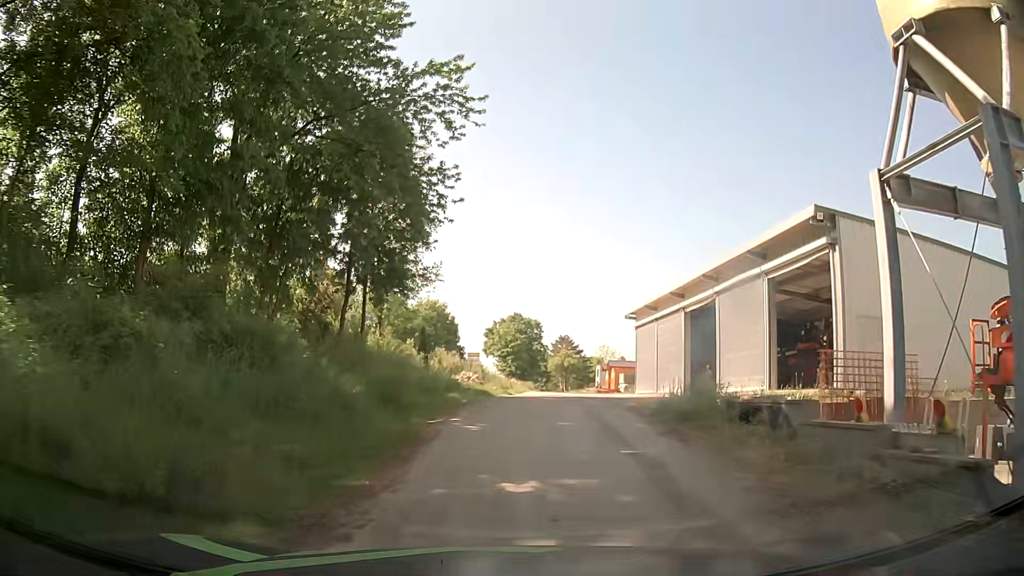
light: Day
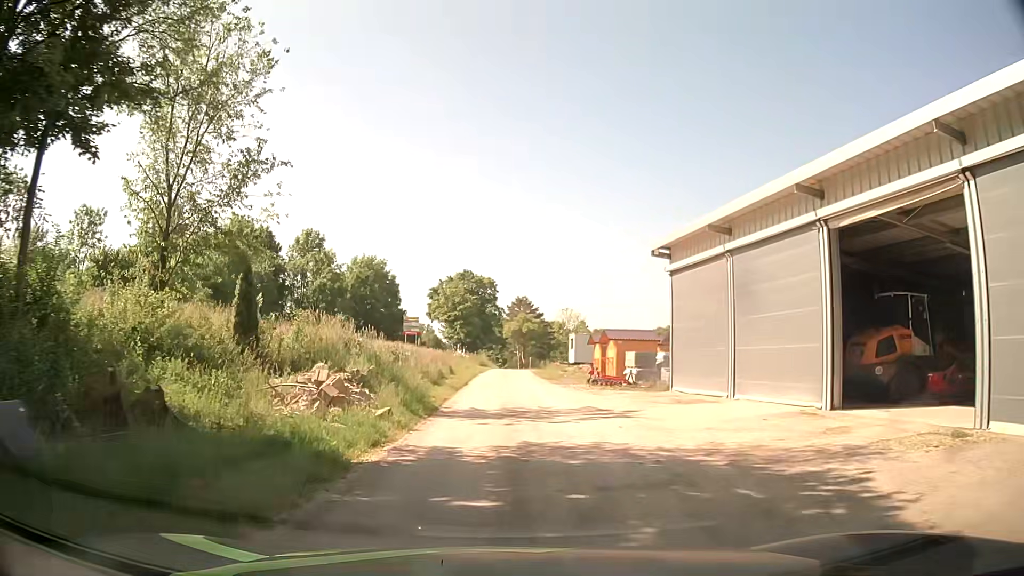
(+1.0, +19.6) m; +6°
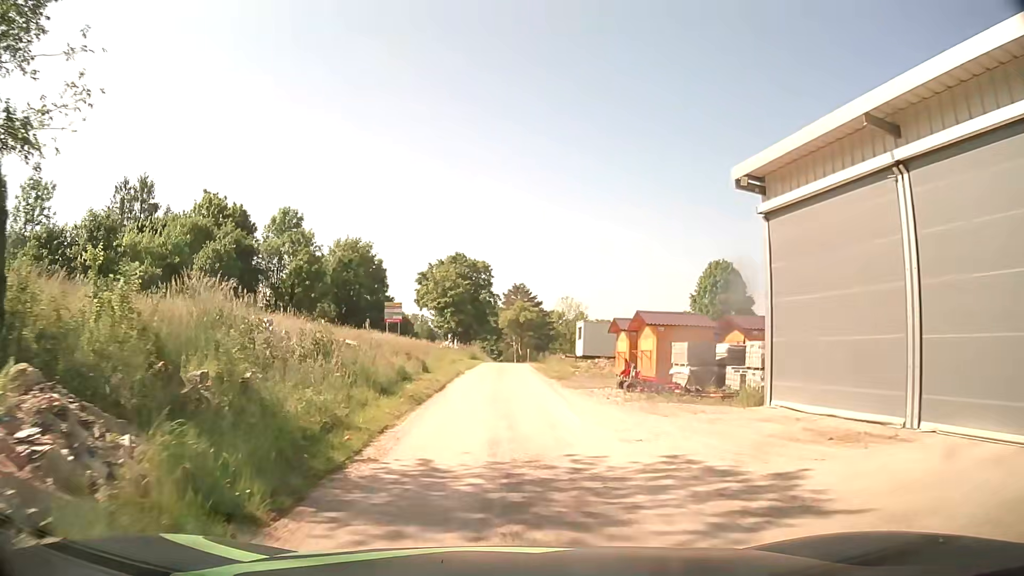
(-0.2, +9.5) m; -1°
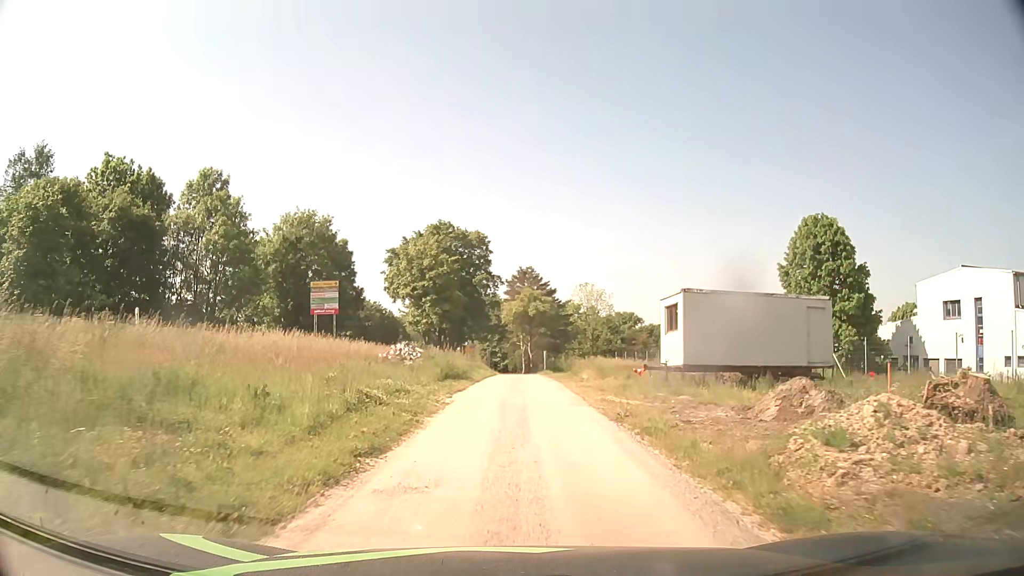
(-0.2, +26.7) m; 0°
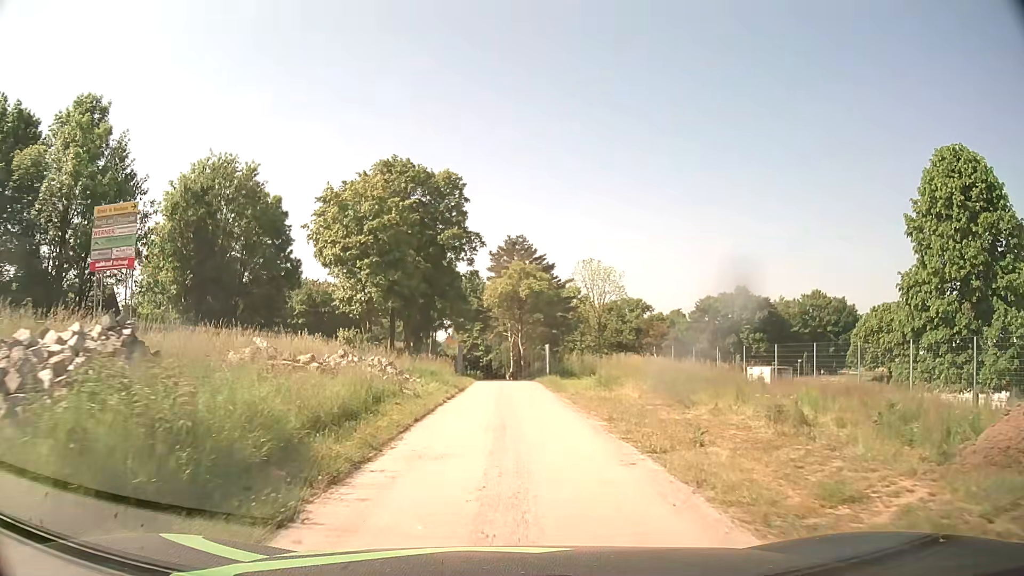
(+0.2, +21.7) m; 0°
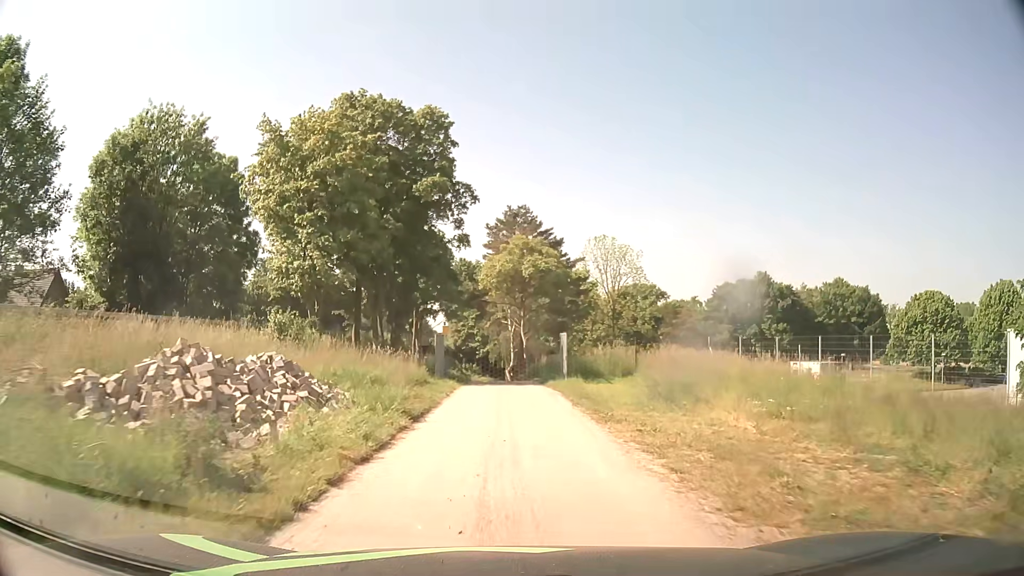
(+0.1, +11.5) m; +1°
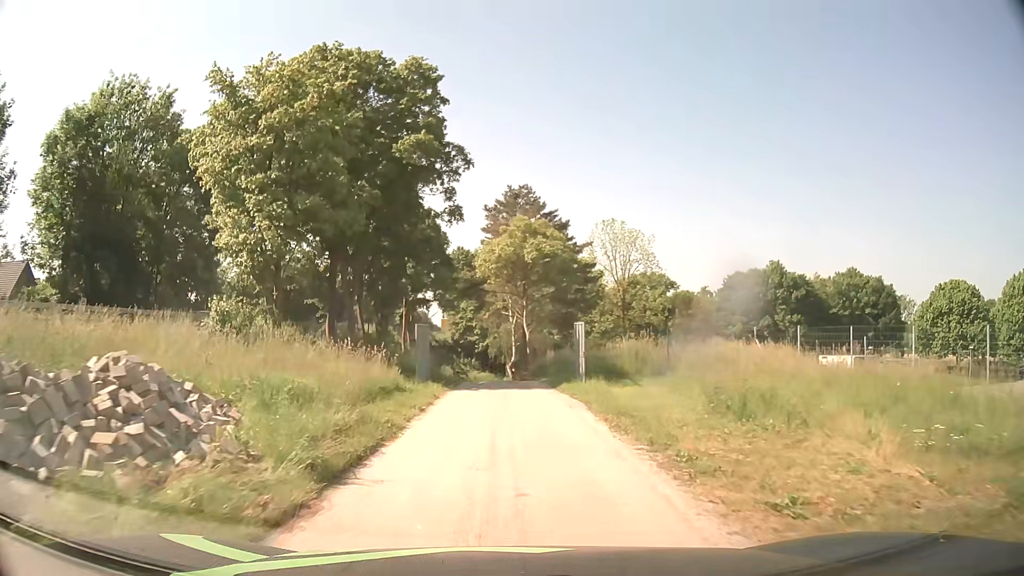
(0.0, +5.7) m; 0°
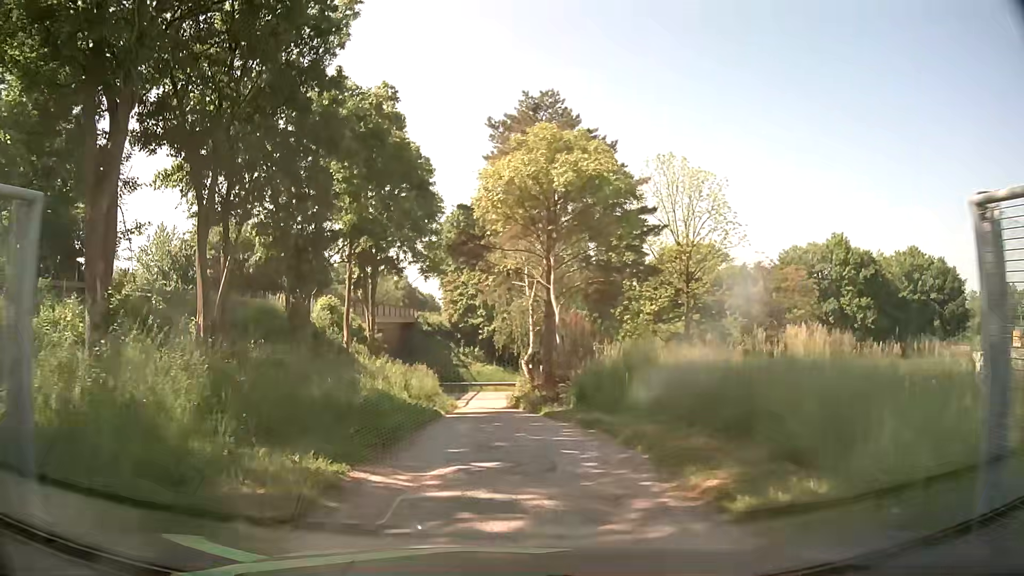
(-0.1, +19.7) m; -1°
